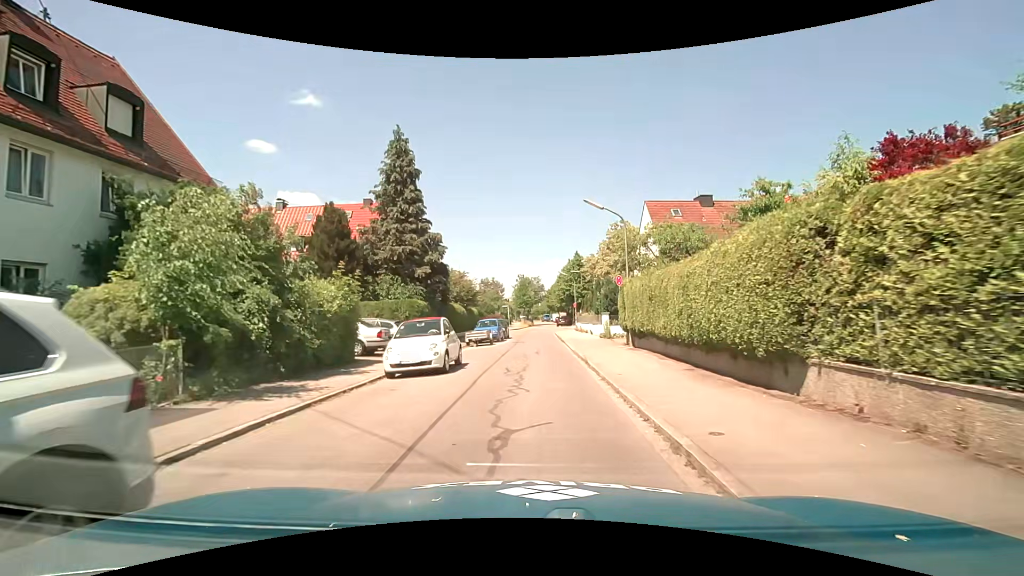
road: residential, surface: asphalt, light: Day
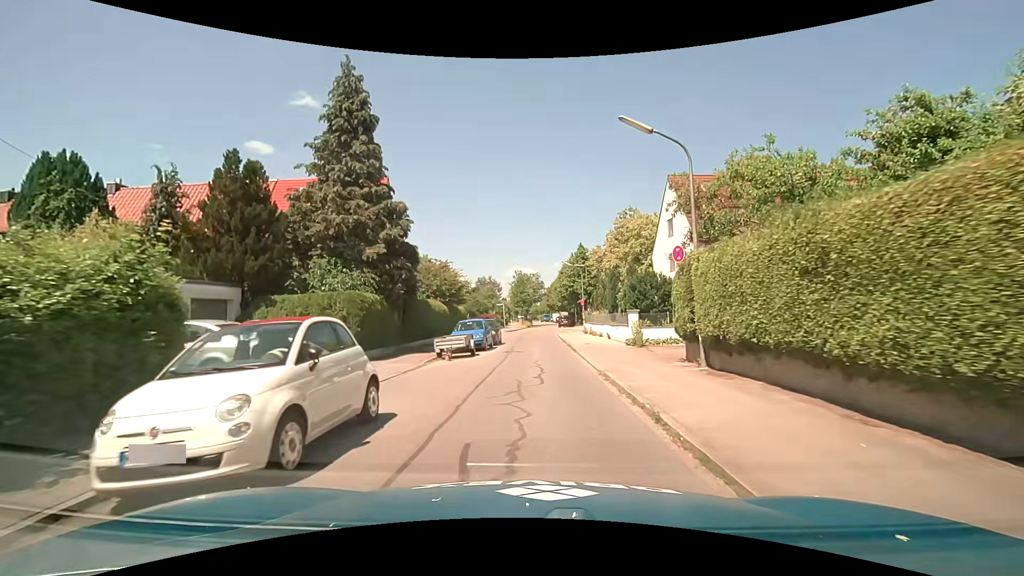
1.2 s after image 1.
(+0.1, +8.2) m; +1°
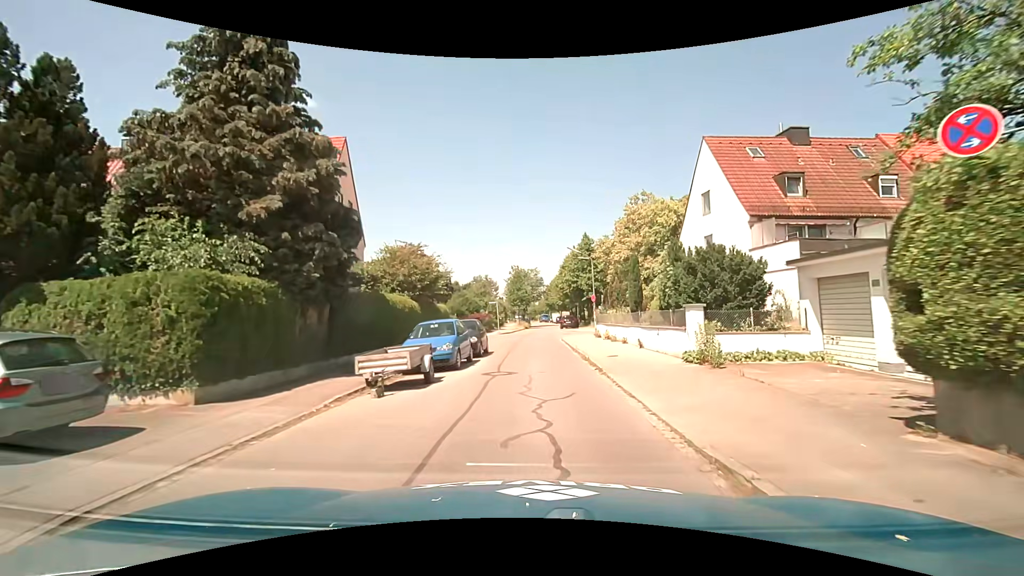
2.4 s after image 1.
(0.0, +8.2) m; 0°
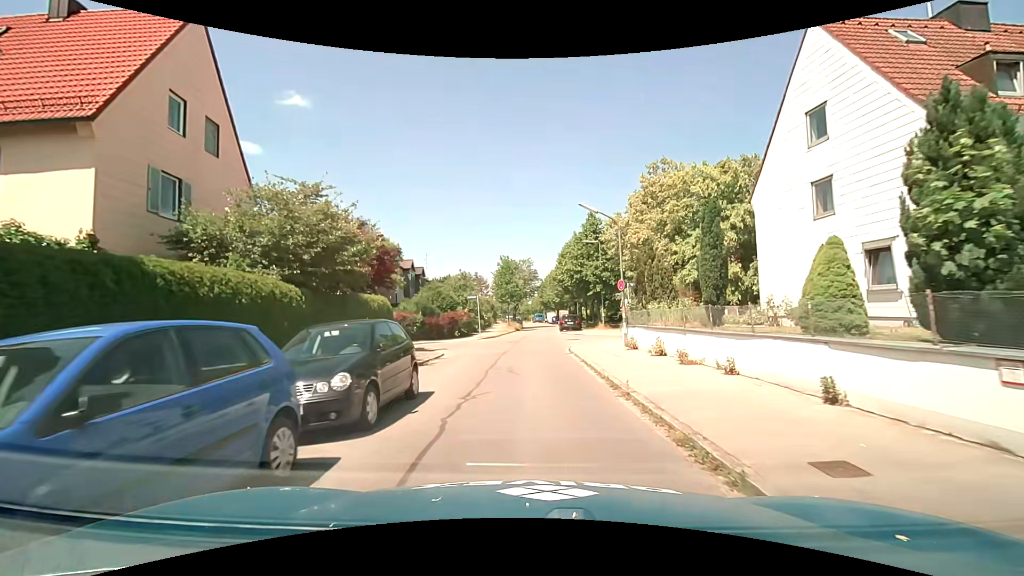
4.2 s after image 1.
(0.0, +12.3) m; +1°
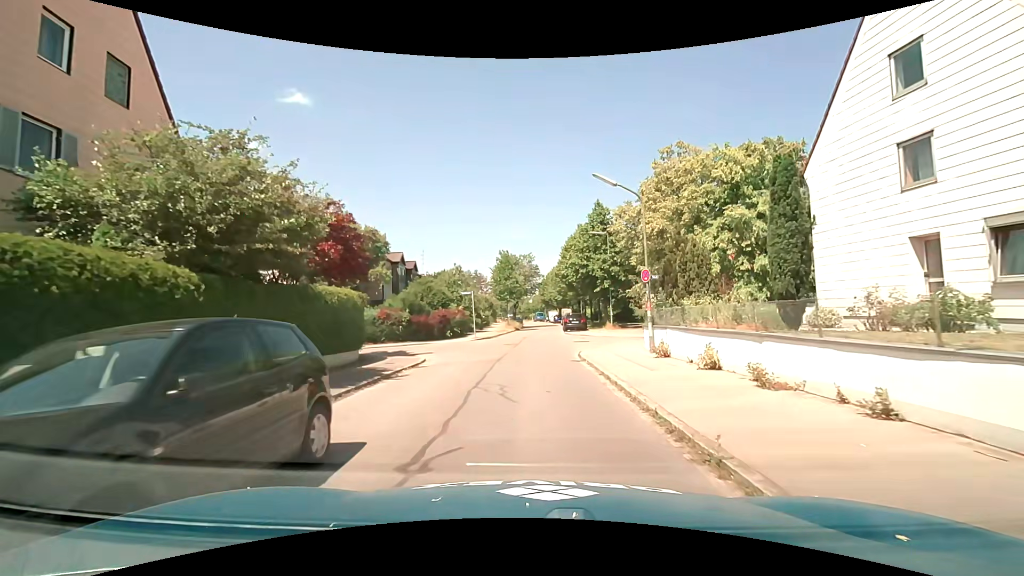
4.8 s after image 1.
(0.0, +4.1) m; +1°
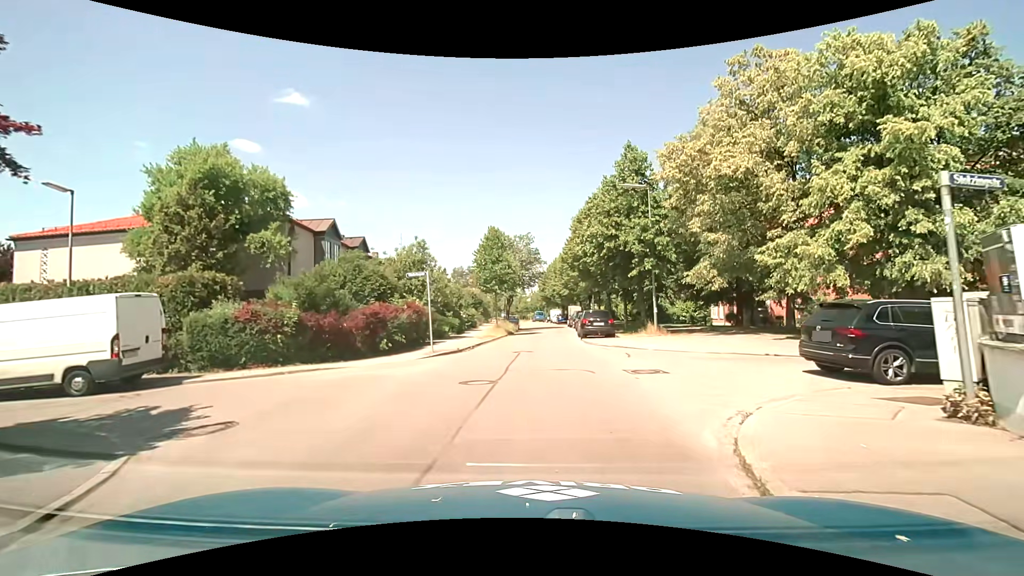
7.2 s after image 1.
(-0.2, +14.5) m; -1°
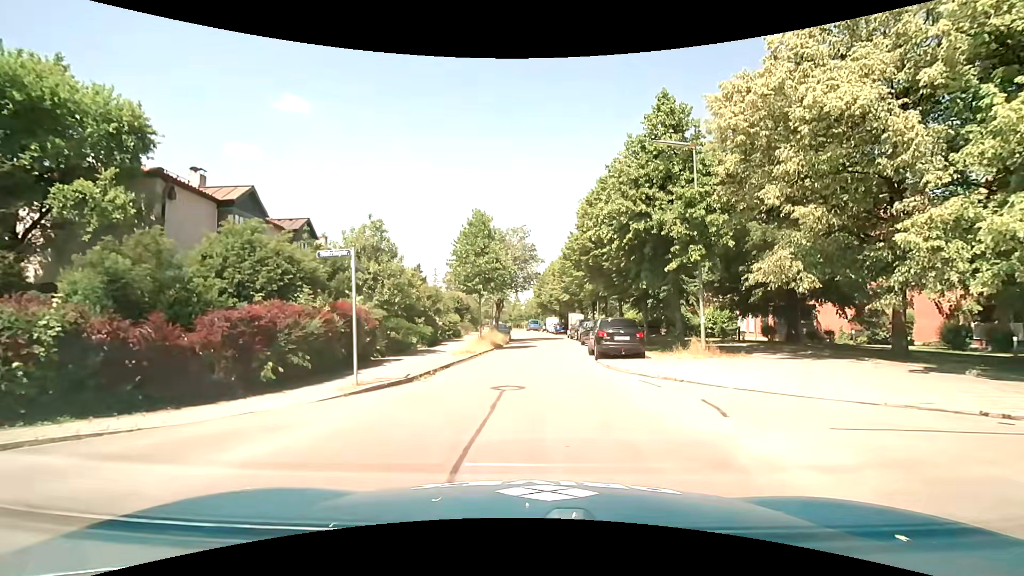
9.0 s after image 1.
(0.0, +7.9) m; 0°
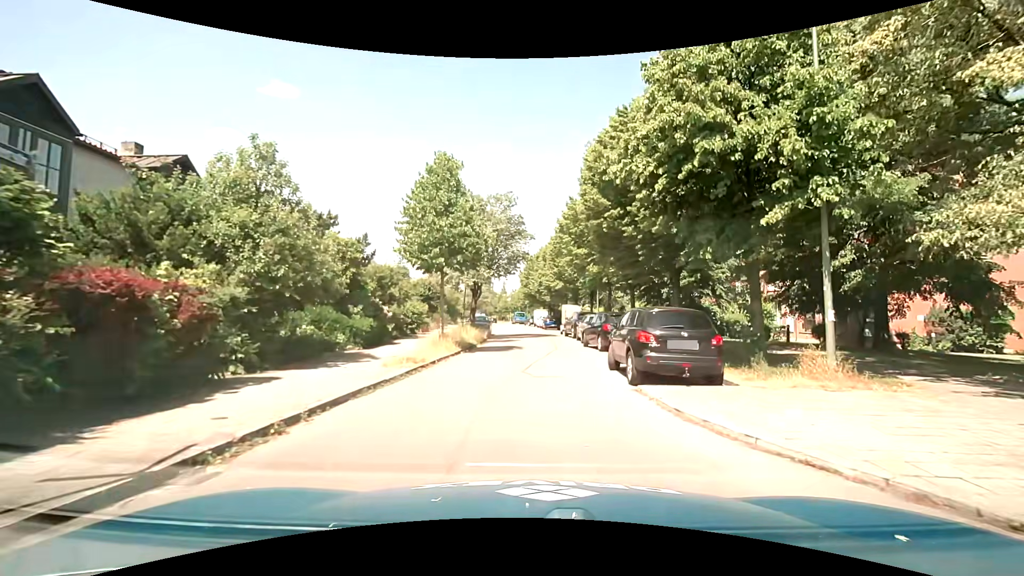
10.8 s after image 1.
(+0.1, +8.7) m; +2°
(0, +10) (+1, +20) (+1, +30) (0, +40) (0, +50) (-1, +60) (-2, +70) (-2, +80) (-3, +90) (-5, +99) m
